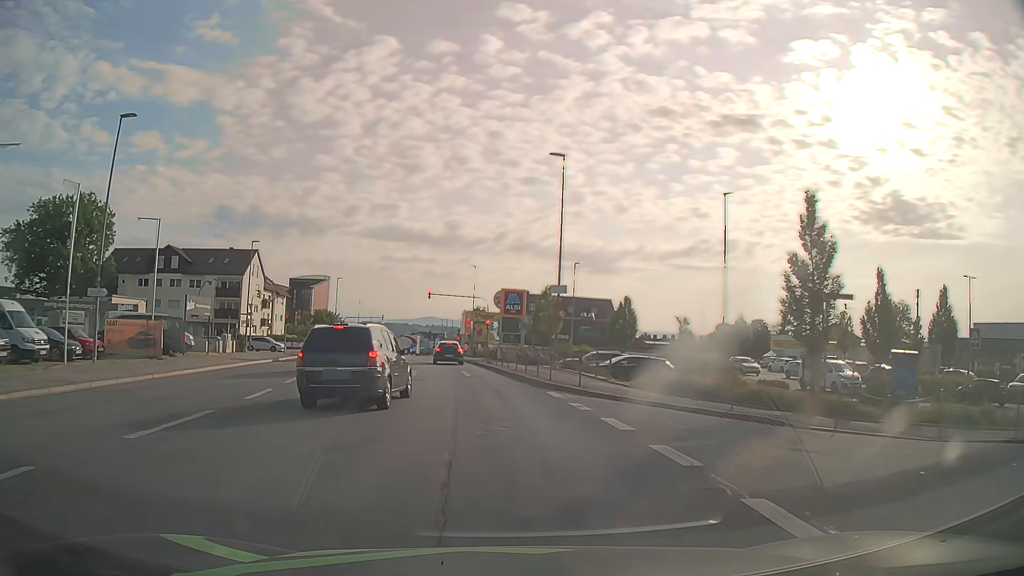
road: tertiary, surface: asphalt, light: Day
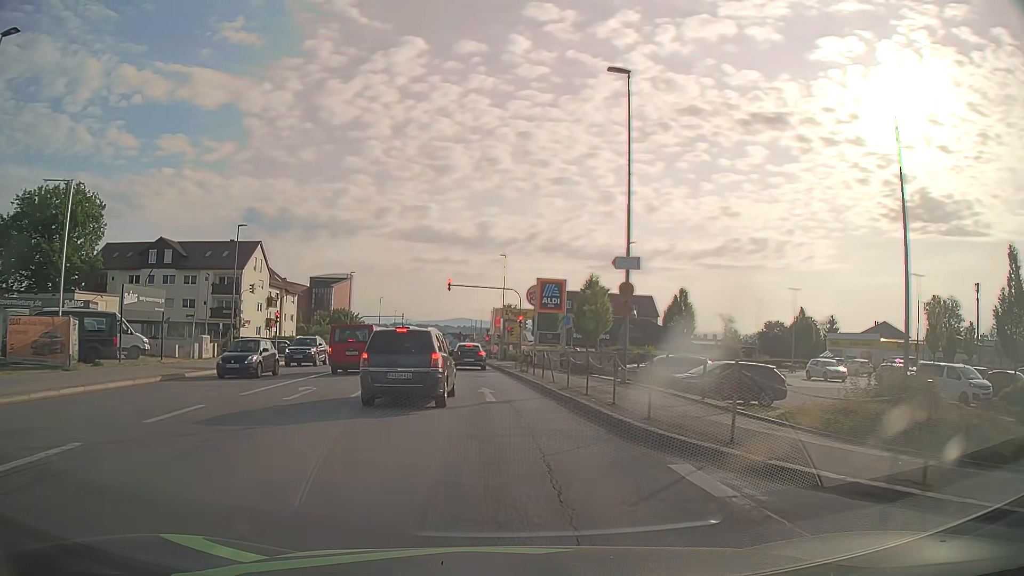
(-0.3, +10.3) m; -3°
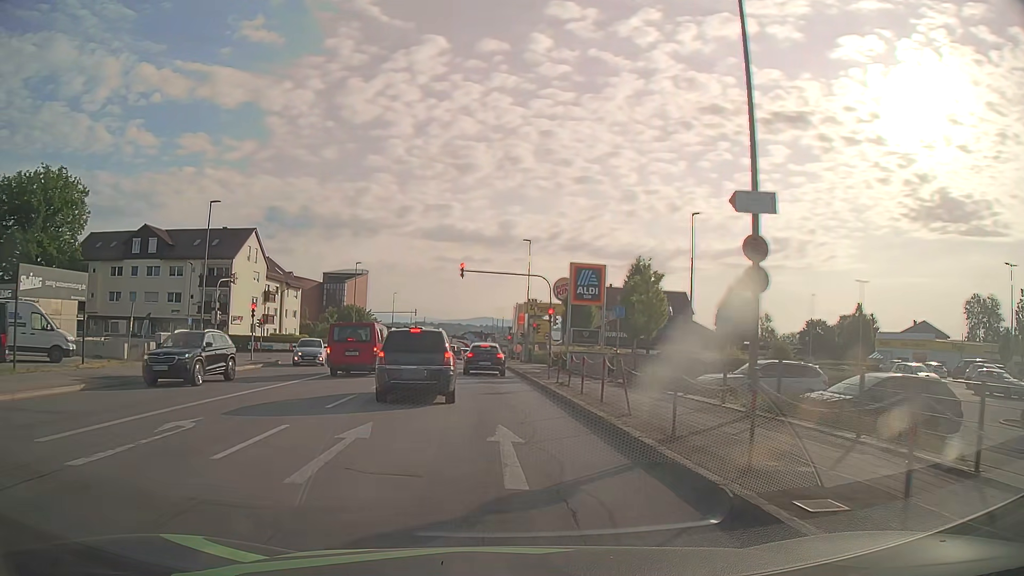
(-0.2, +9.1) m; -2°
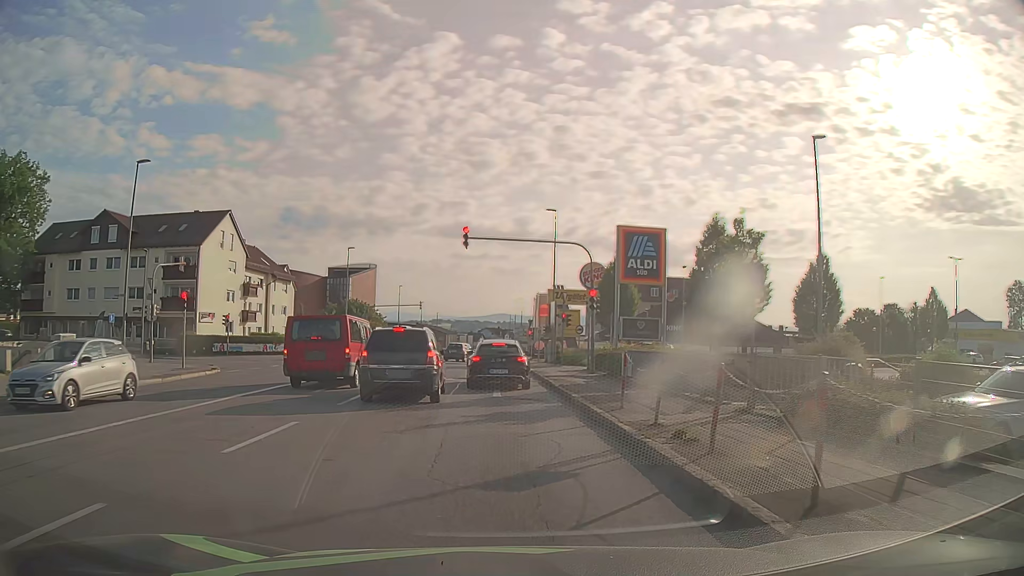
(-0.1, +11.4) m; -2°
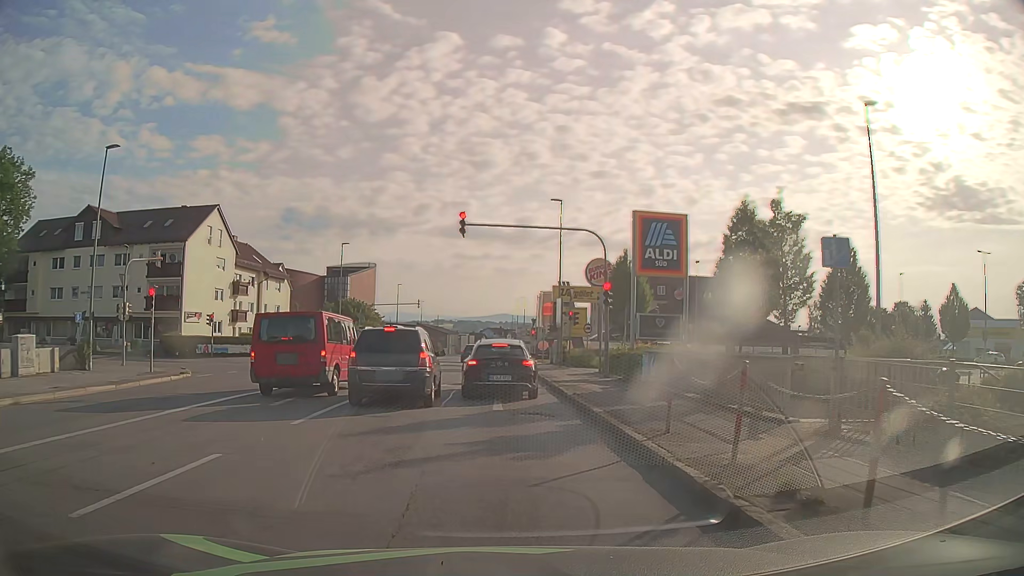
(0.0, +3.2) m; 0°
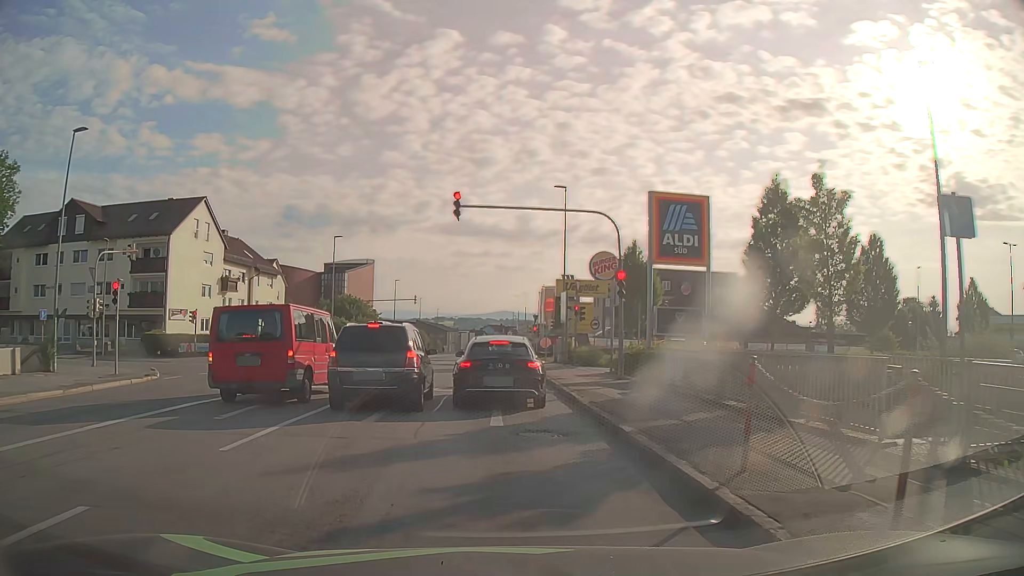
(0.0, +2.8) m; 0°
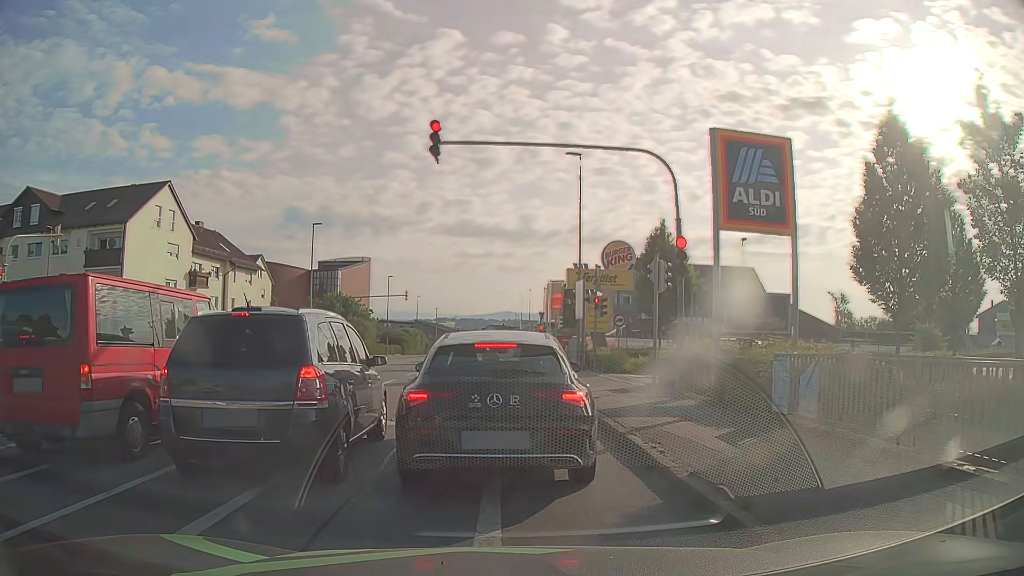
(0.0, +6.8) m; 0°
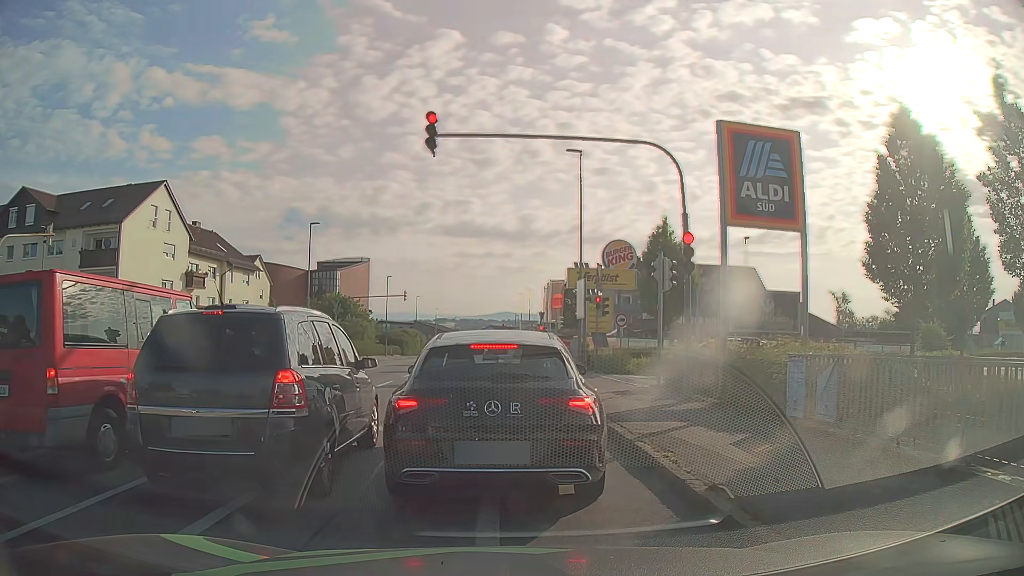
(0.0, +0.5) m; 0°
(0, +10) (0, +20) (-1, +30) (-1, +40) (-1, +50) (-2, +60) (-2, +70) (-2, +80) (-3, +90) (-3, +100) m
